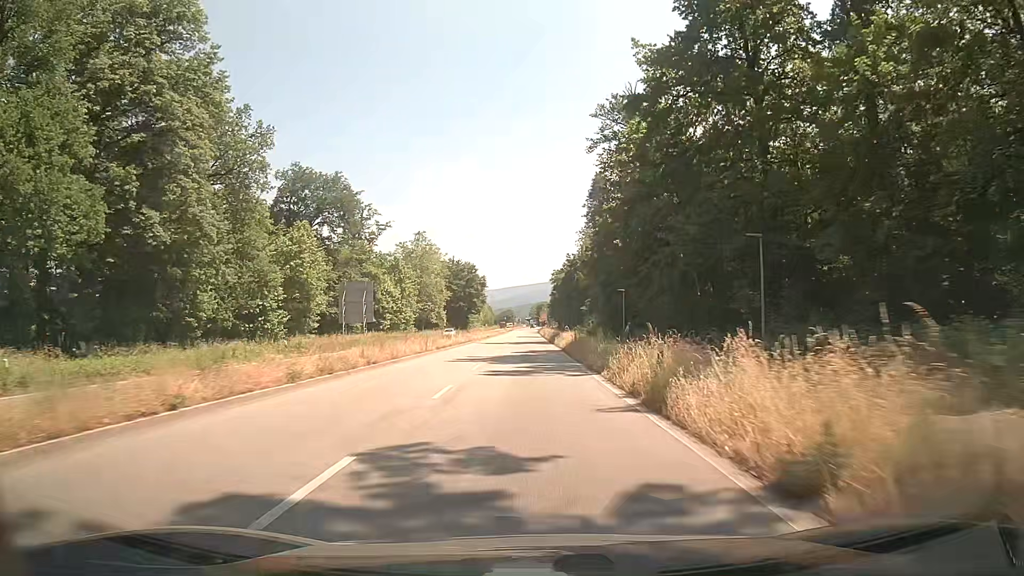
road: primary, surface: asphalt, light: Day
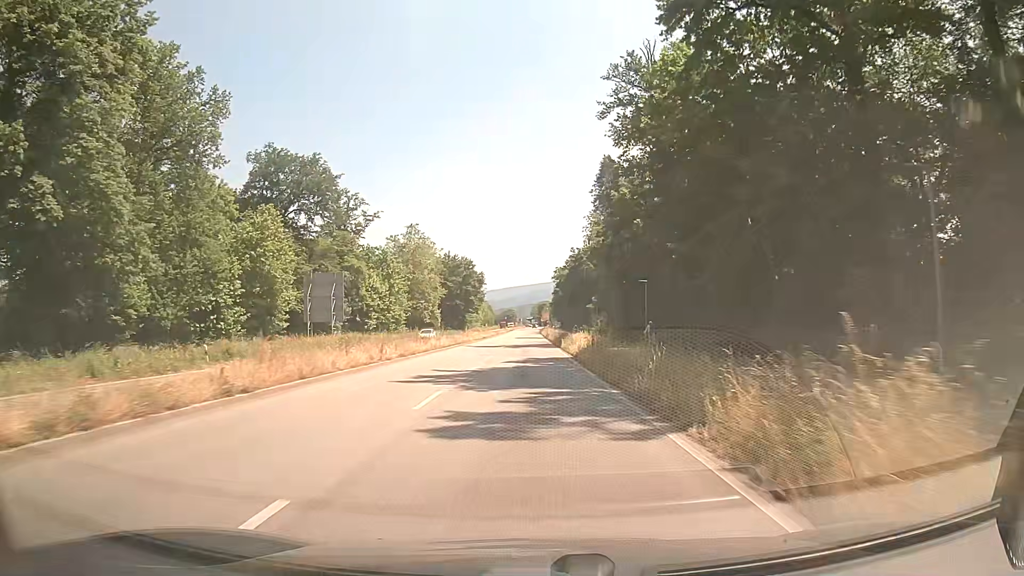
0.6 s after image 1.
(0.0, +11.0) m; 0°
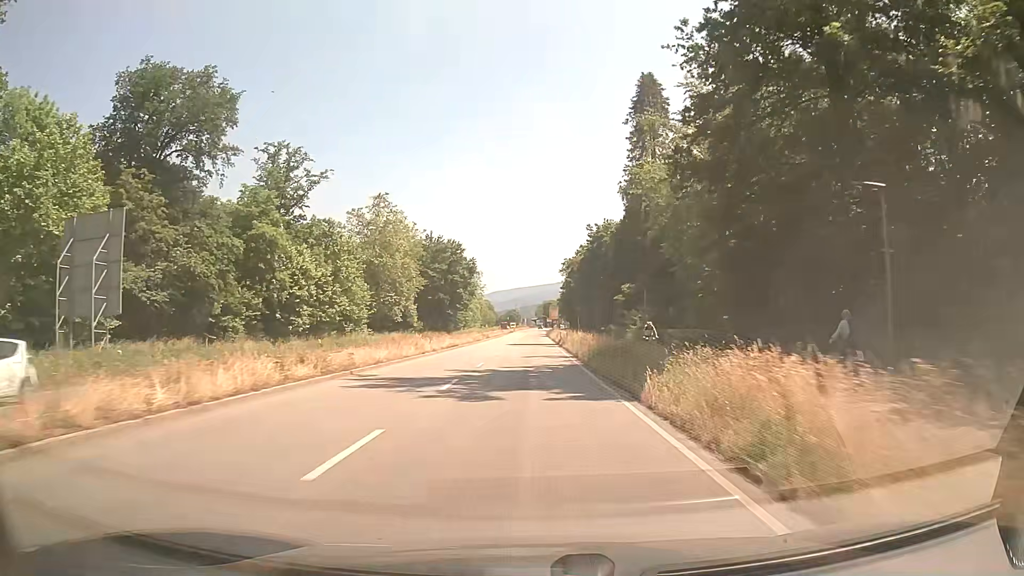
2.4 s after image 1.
(0.0, +32.7) m; 0°
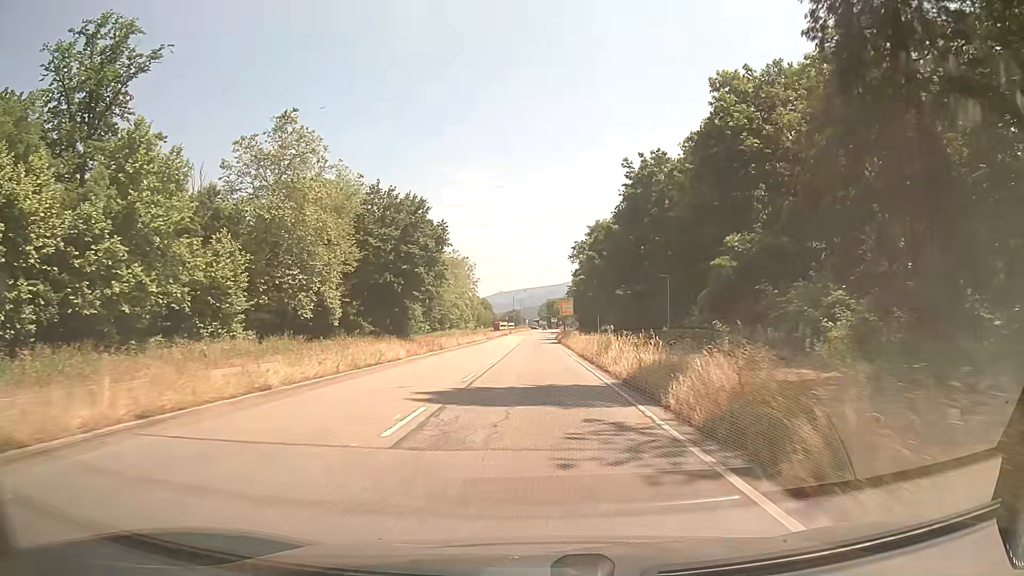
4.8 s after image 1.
(-0.2, +43.1) m; -1°
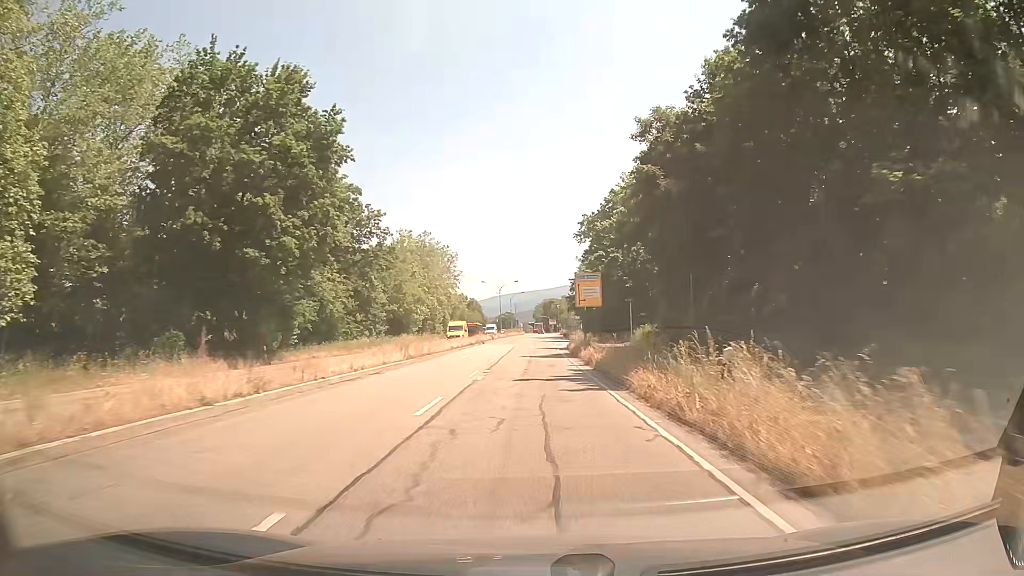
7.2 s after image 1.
(+0.4, +42.4) m; 0°
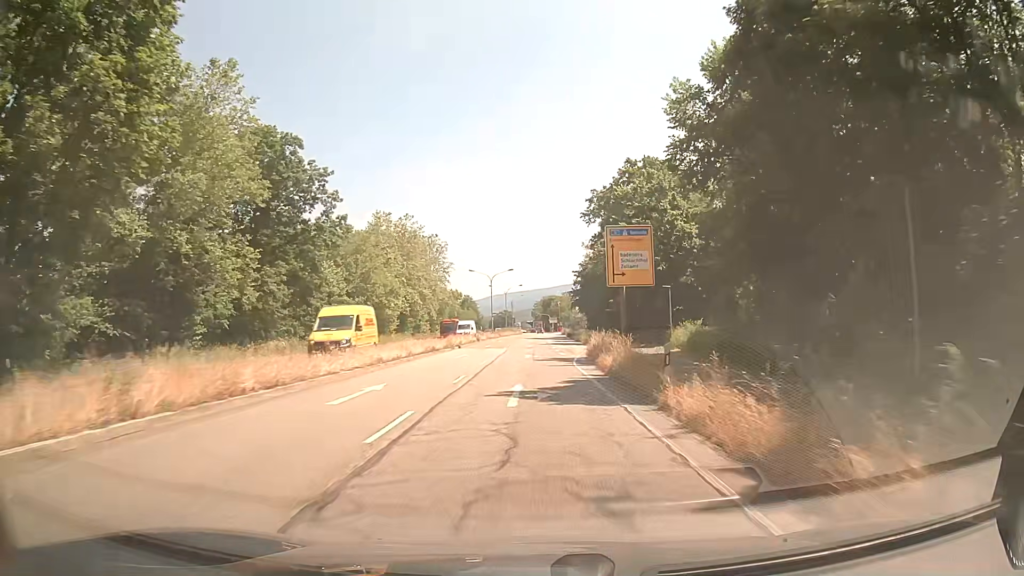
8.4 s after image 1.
(+0.1, +20.9) m; +1°
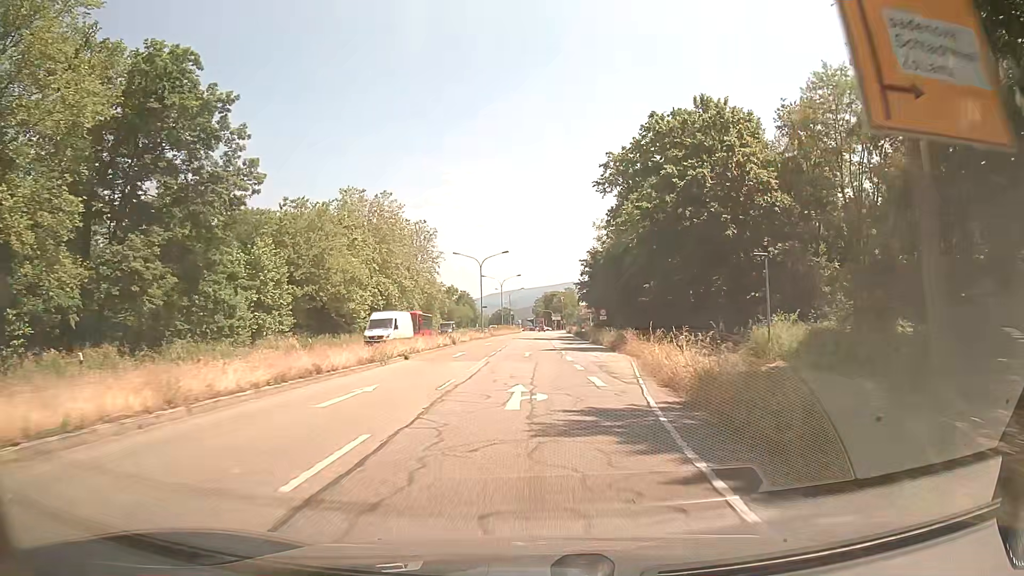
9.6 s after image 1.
(-0.1, +20.5) m; 0°
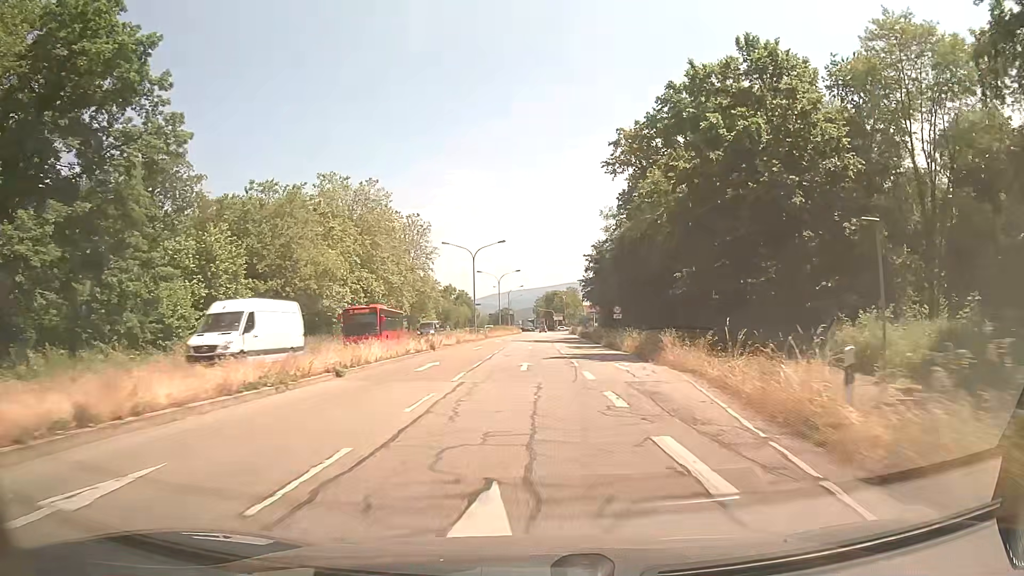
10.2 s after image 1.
(0.0, +9.9) m; 0°
